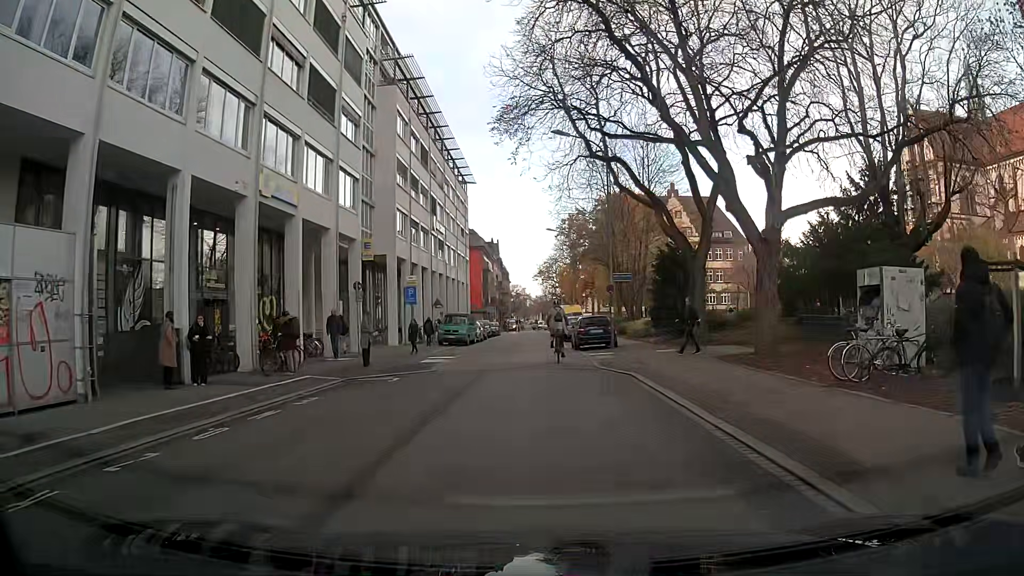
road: residential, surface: asphalt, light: Day
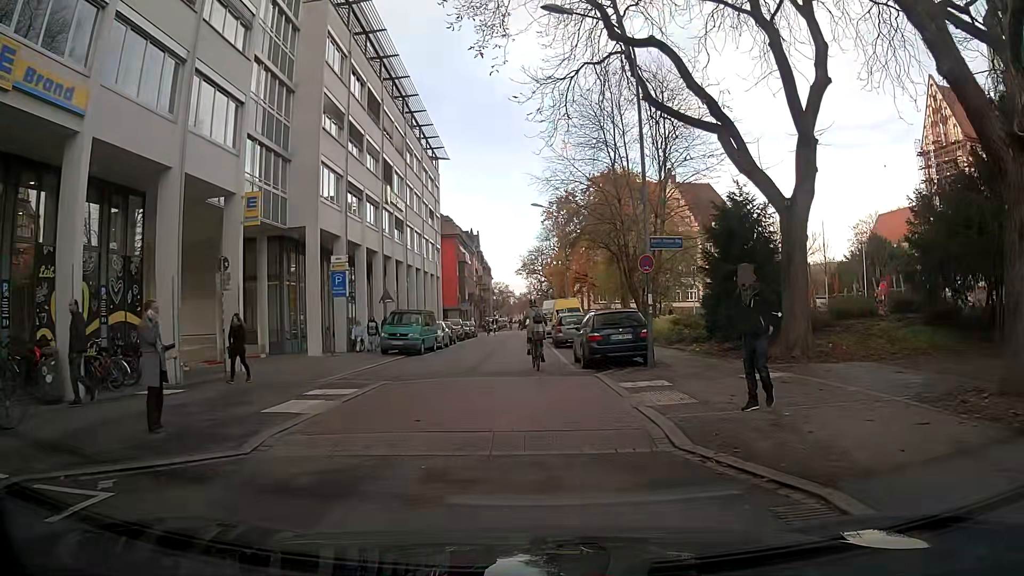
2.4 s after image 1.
(0.0, +12.1) m; +1°
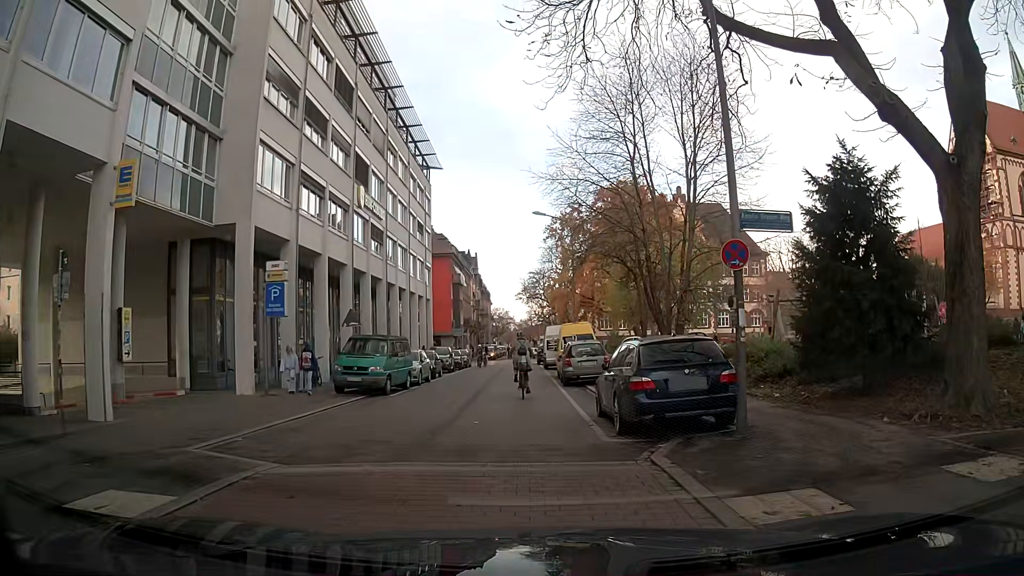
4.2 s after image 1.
(-0.1, +7.0) m; -2°
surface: paving_stones
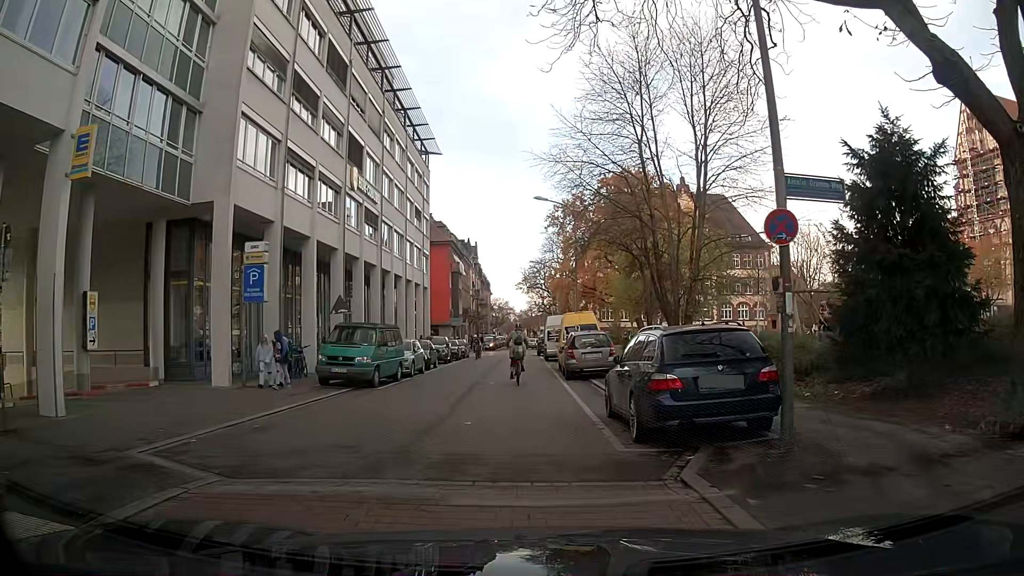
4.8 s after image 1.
(0.0, +1.7) m; 0°
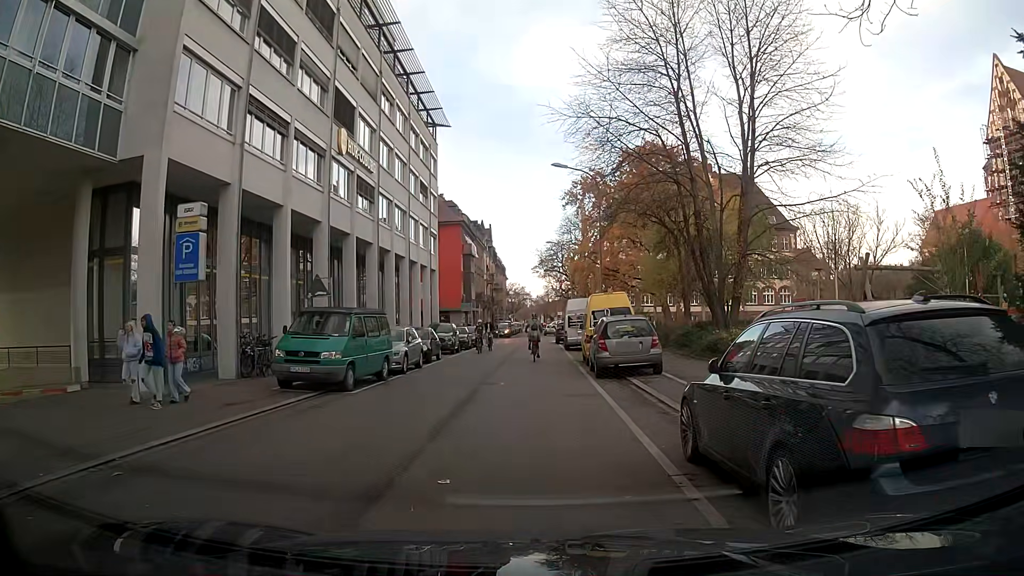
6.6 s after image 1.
(0.0, +4.9) m; -1°
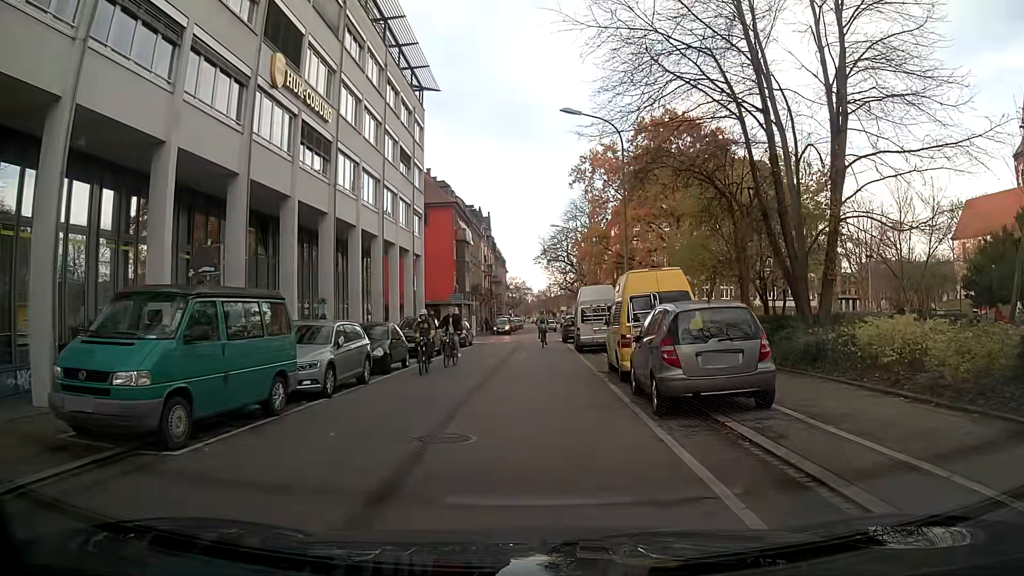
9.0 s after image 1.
(0.0, +8.4) m; +1°
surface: asphalt
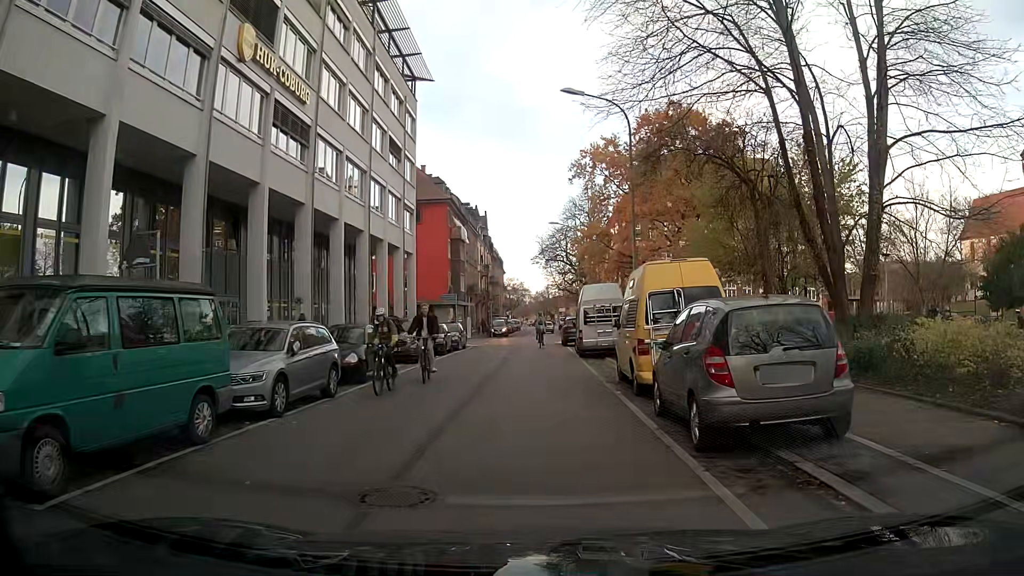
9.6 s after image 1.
(0.0, +2.6) m; 0°
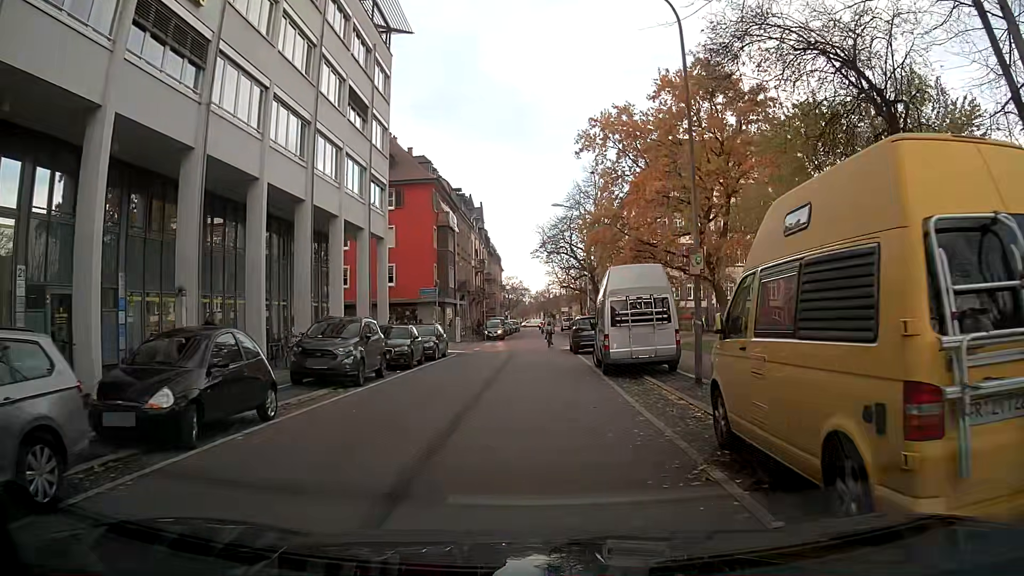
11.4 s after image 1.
(0.0, +8.8) m; 0°
(0, +10) (0, +20) (0, +30) (+1, +40) (+2, +50) (+3, +60) (+3, +70) (+2, +80) (+3, +90) (+3, +100) m
